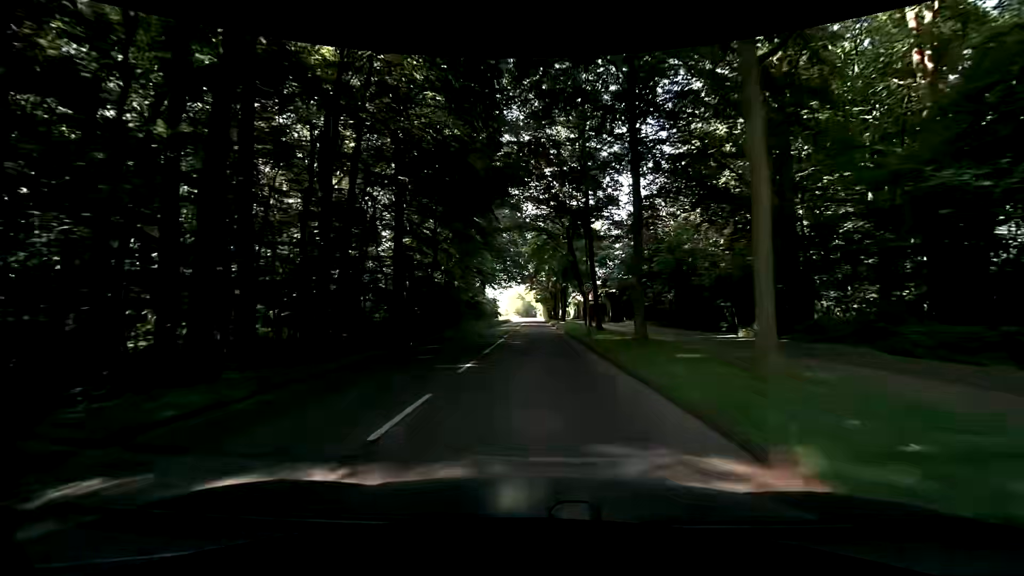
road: tertiary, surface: asphalt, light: Day
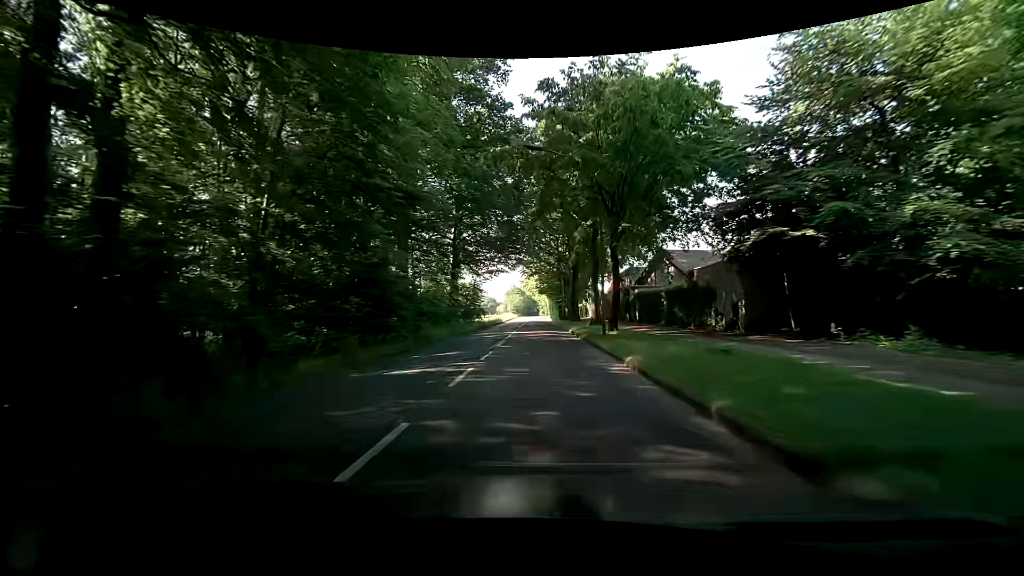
(-0.4, +38.1) m; -1°
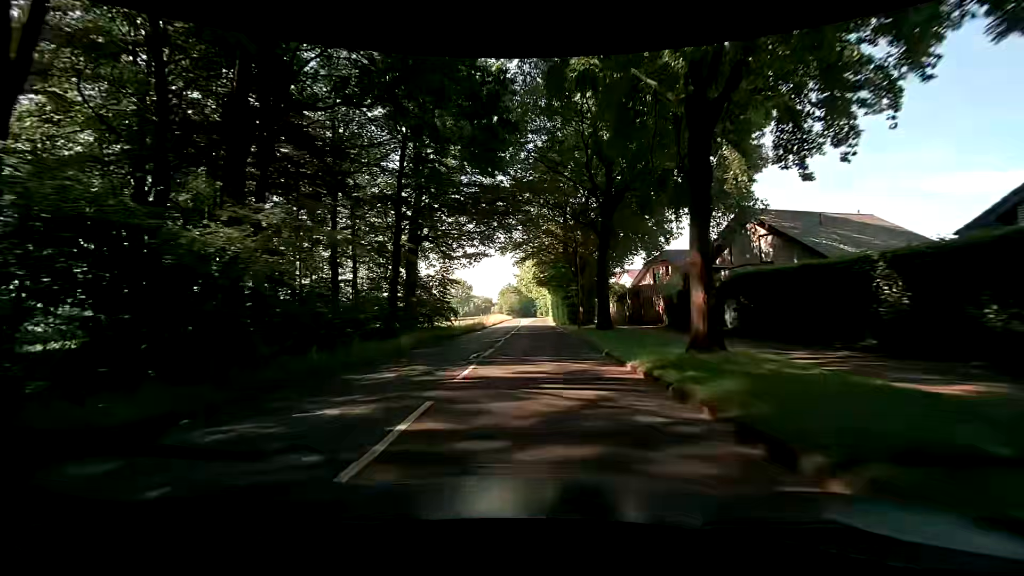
(+0.1, +22.5) m; +1°
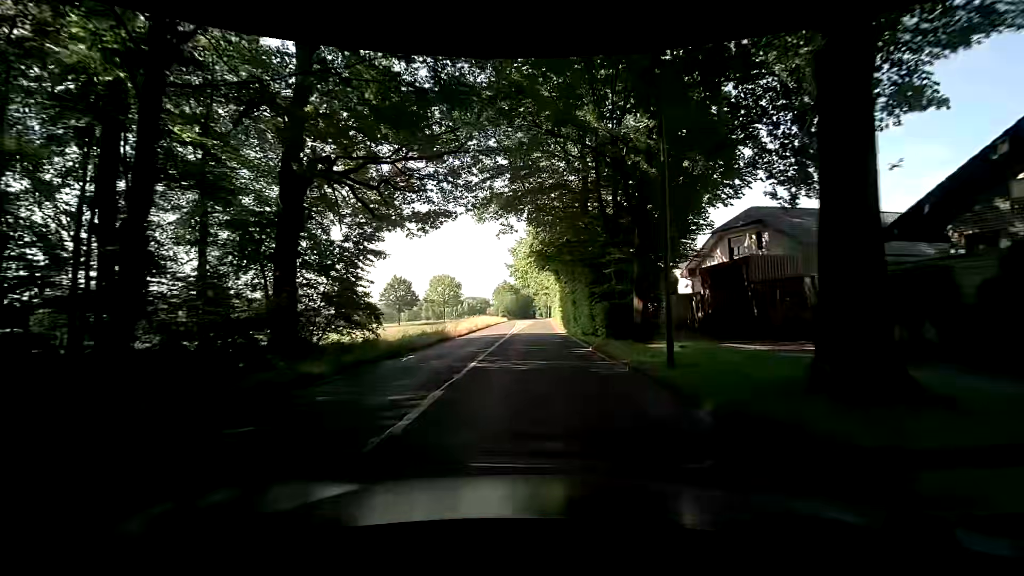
(0.0, +22.3) m; +1°
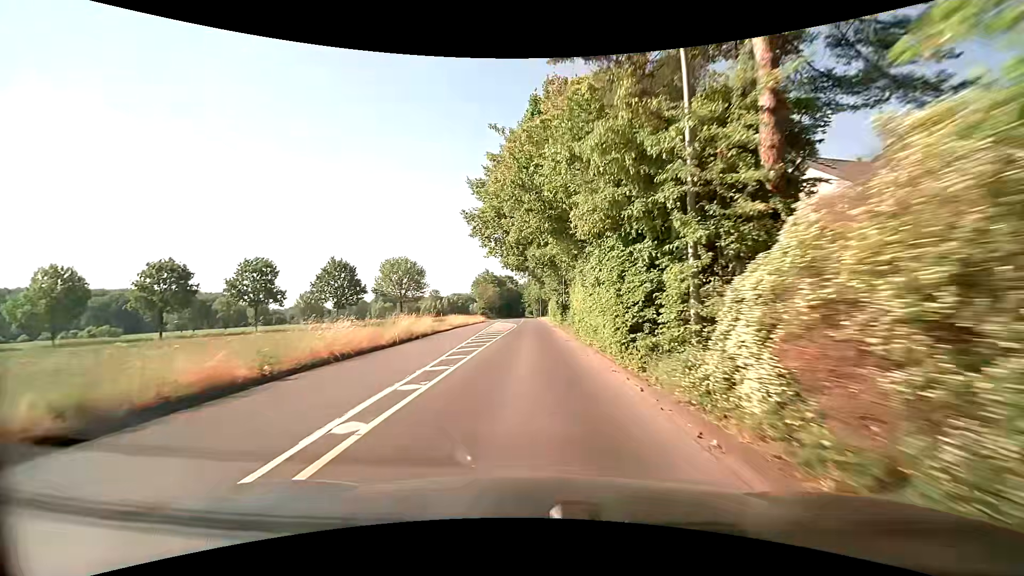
(-0.5, +37.1) m; 0°
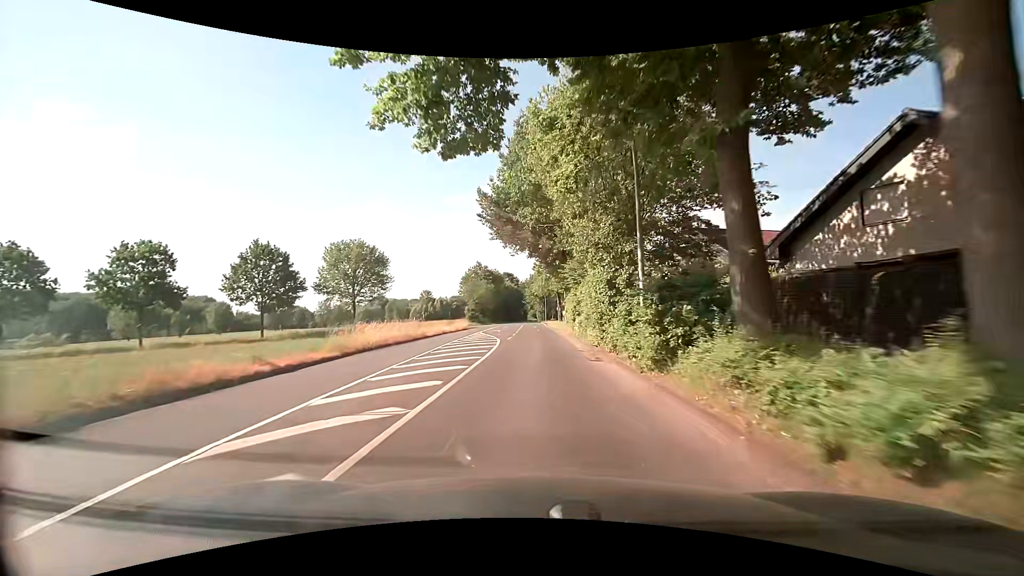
(-0.2, +29.7) m; 0°
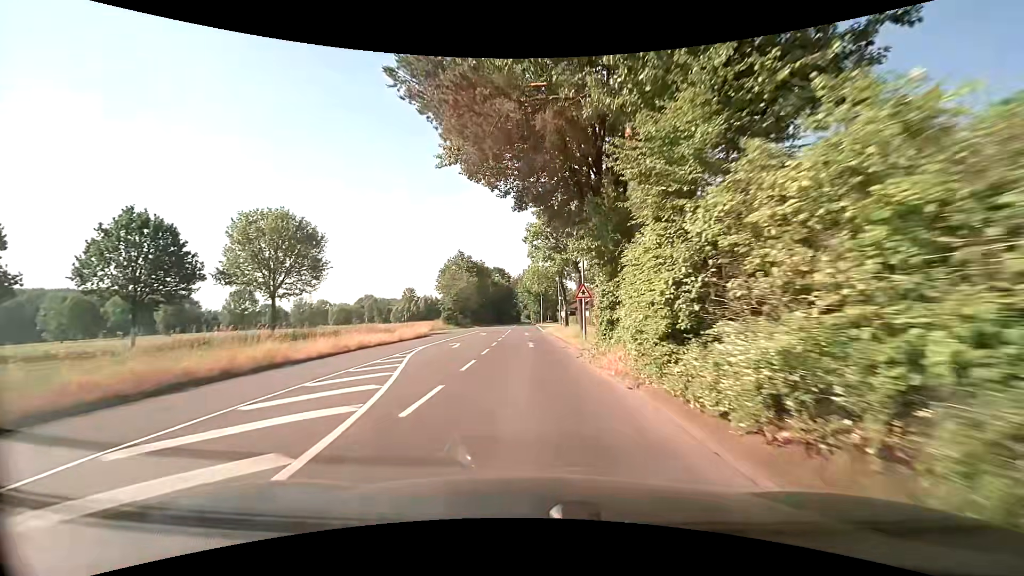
(0.0, +22.3) m; 0°
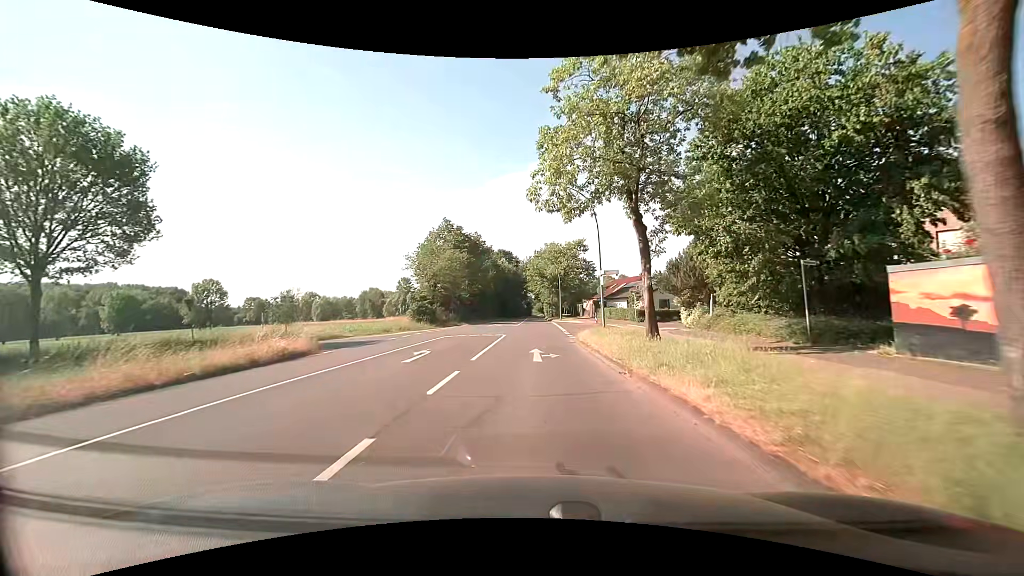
(-0.3, +28.0) m; -2°
(0, +10) (0, +20) (0, +30) (0, +40) (+1, +50) (+1, +60) (+1, +70) (+1, +80) (+1, +90) (+1, +100) m
